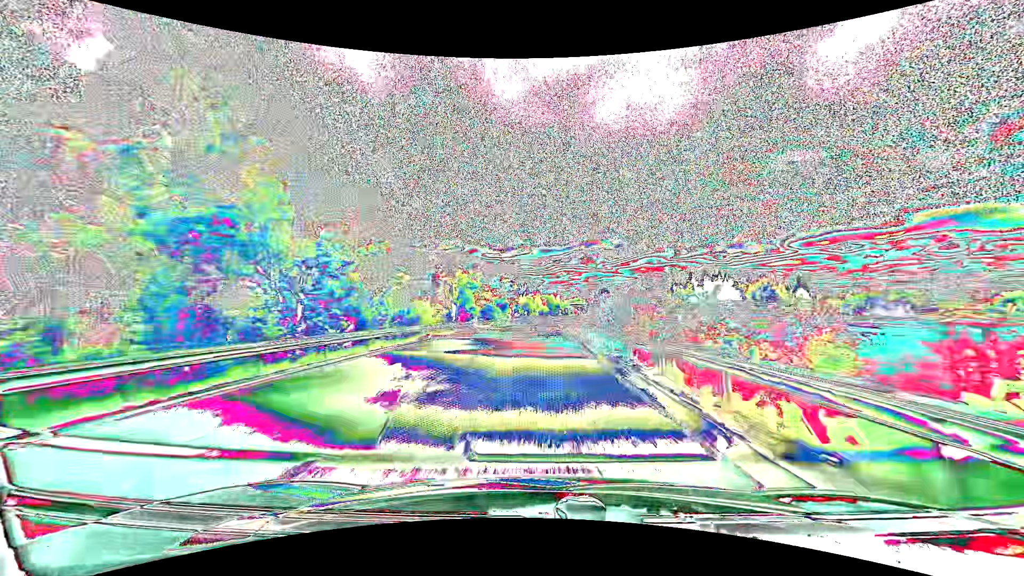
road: primary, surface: asphalt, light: Day
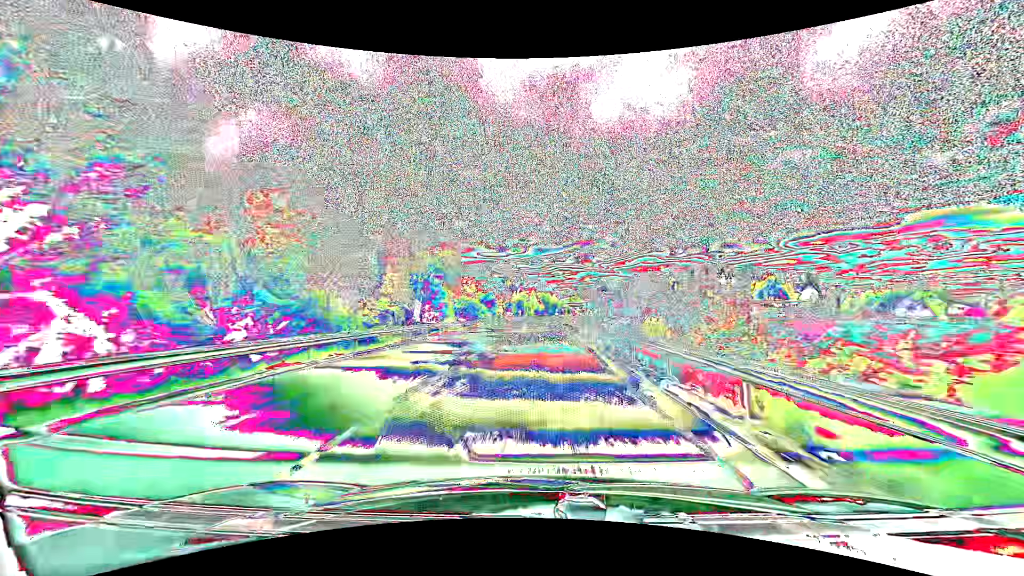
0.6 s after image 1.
(+0.1, +17.0) m; 0°
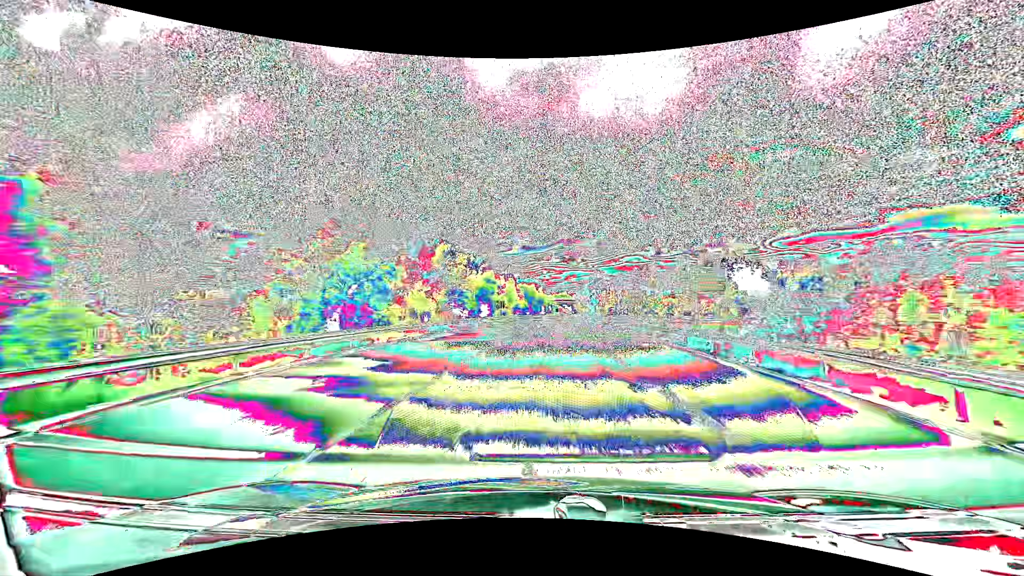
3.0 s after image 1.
(+1.0, +67.1) m; +2°
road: tertiary_link
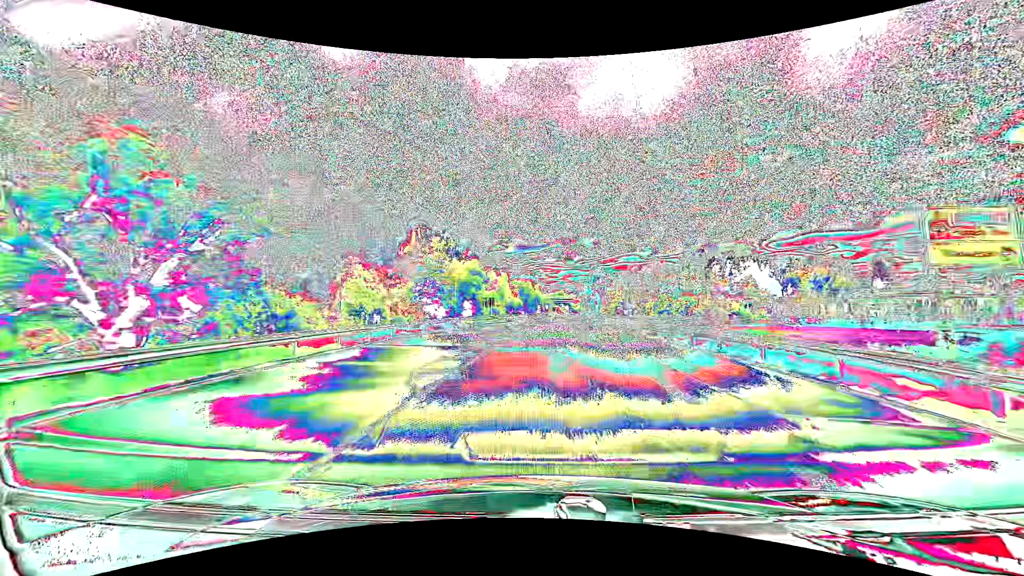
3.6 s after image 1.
(0.0, +15.9) m; 0°
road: primary
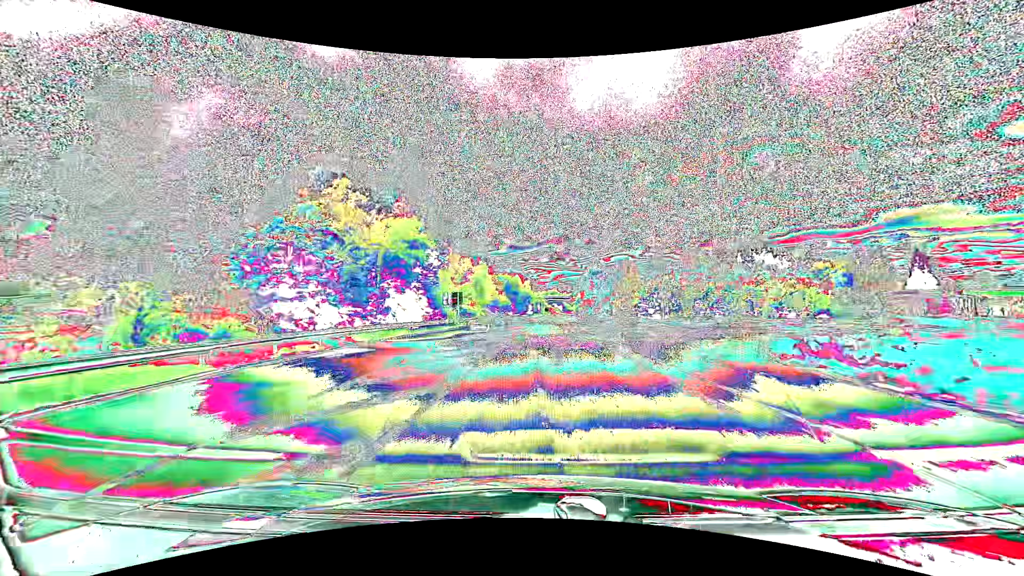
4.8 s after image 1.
(+0.3, +30.8) m; +1°
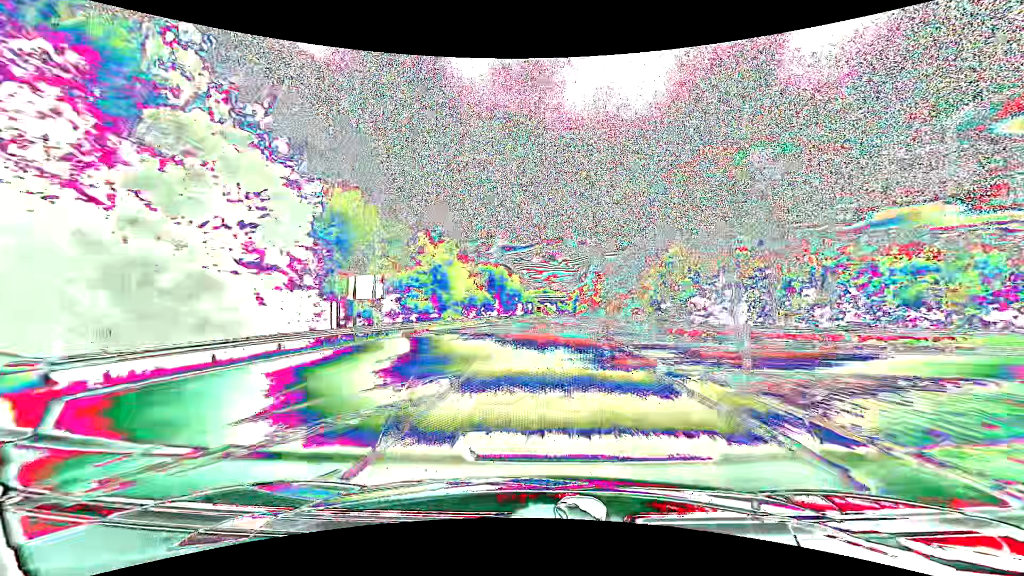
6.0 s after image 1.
(+0.3, +30.1) m; +1°
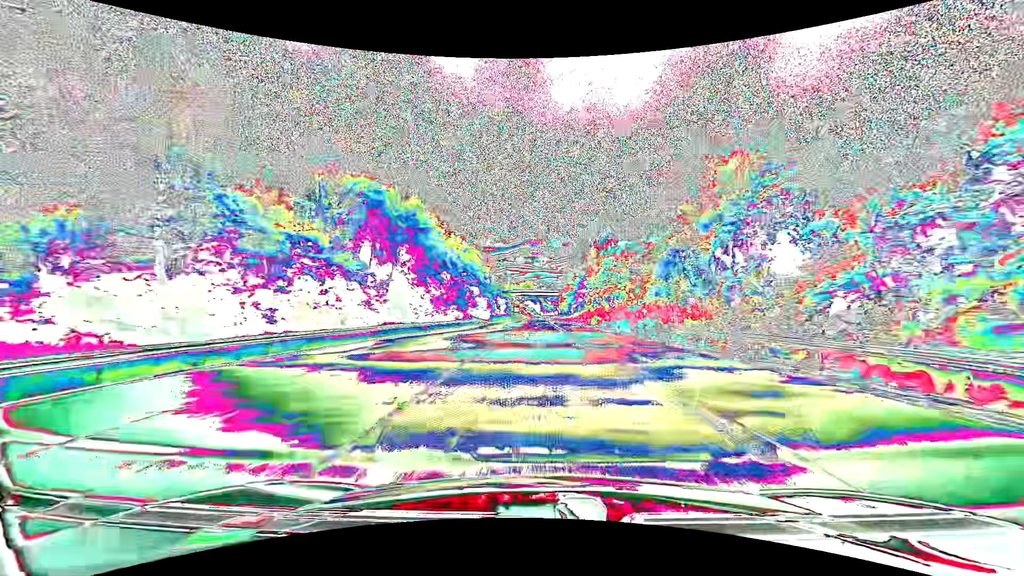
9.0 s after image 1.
(+1.3, +75.3) m; +2°
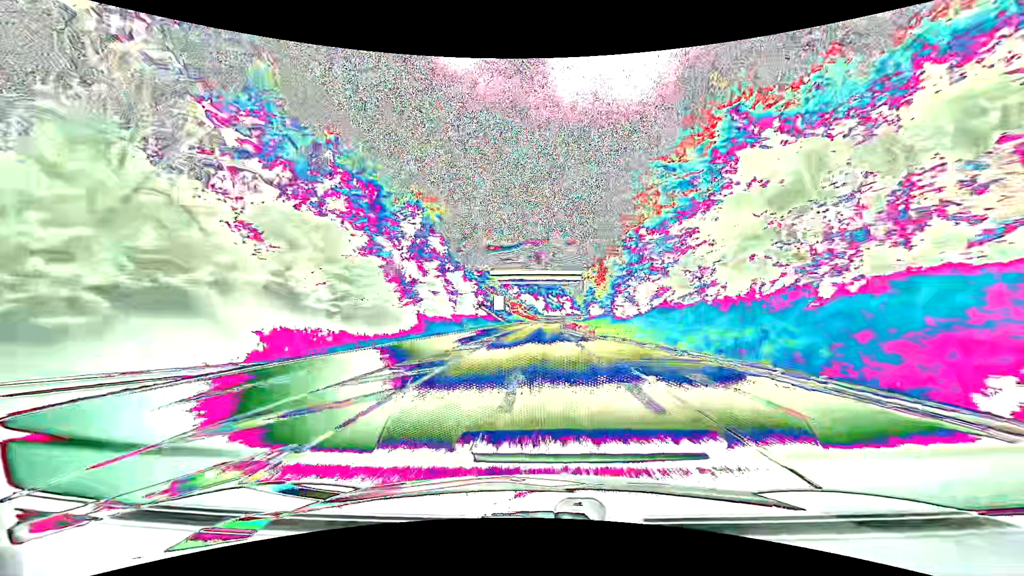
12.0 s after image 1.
(0.0, +76.7) m; 0°
(0, +10) (0, +20) (0, +30) (0, +40) (0, +50) (+1, +60) (+1, +70) (+2, +80) (+2, +90) (+3, +100) m
